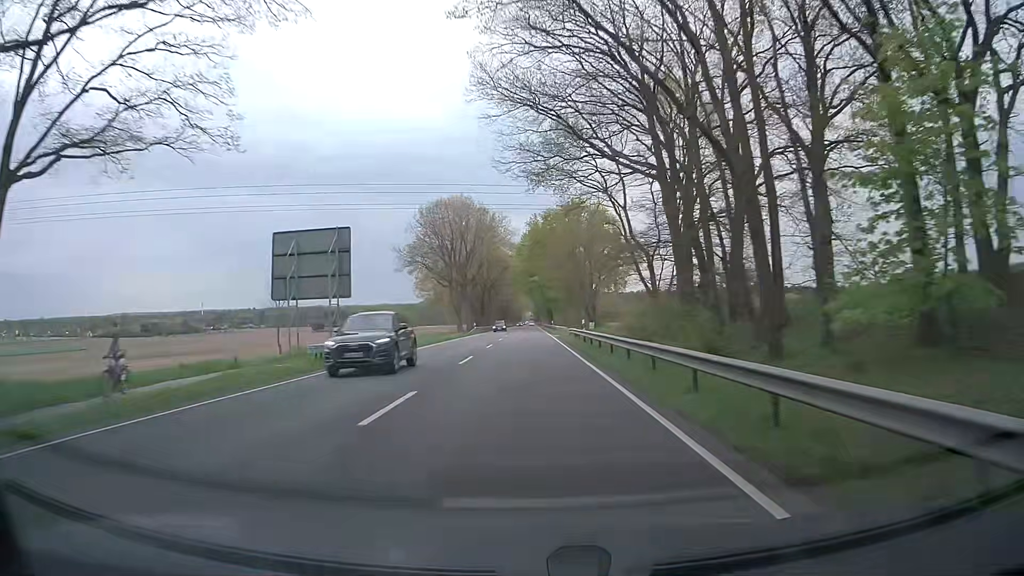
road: primary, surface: asphalt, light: Day
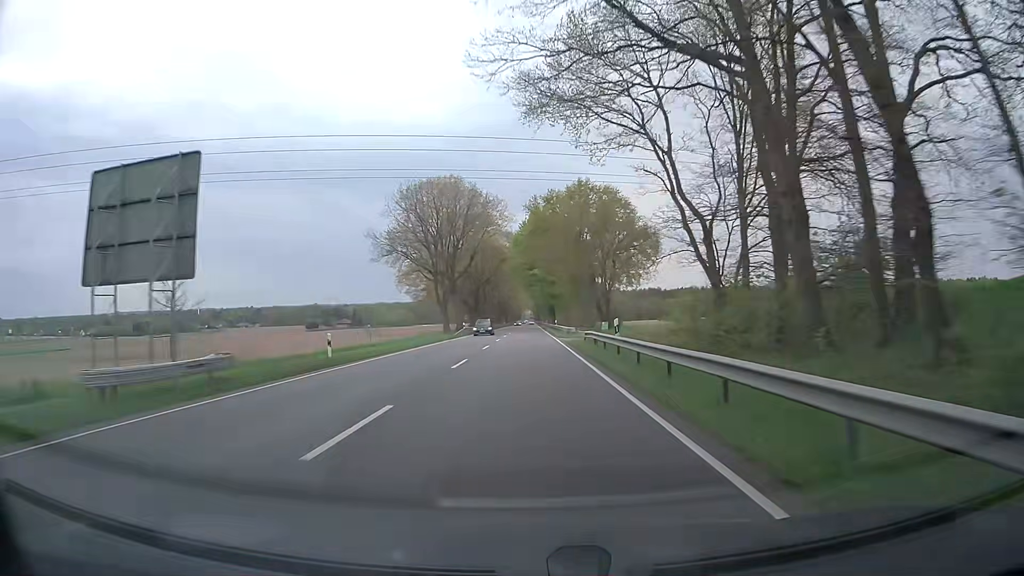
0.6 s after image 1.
(-0.1, +14.2) m; -1°
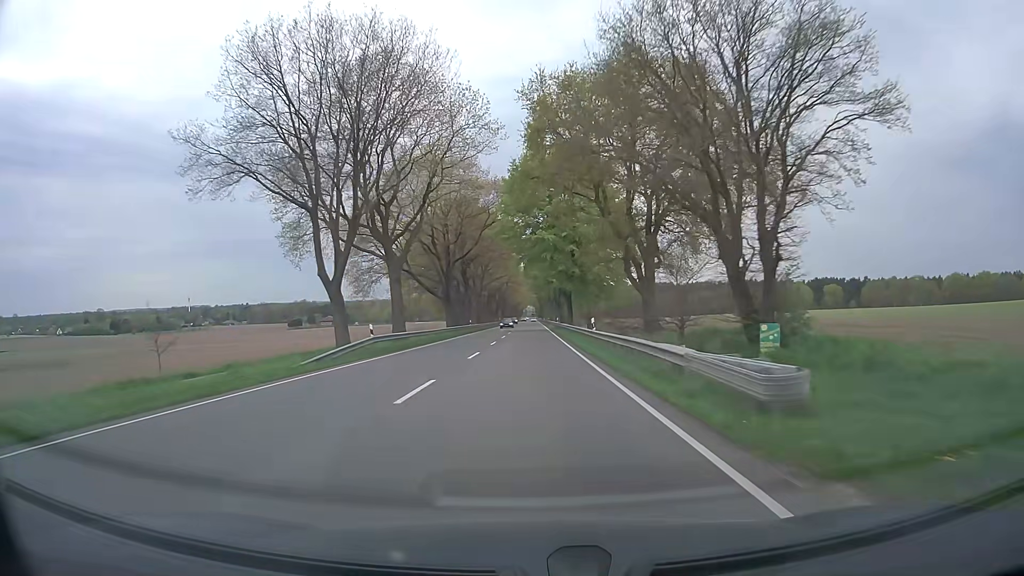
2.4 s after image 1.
(+0.3, +44.1) m; 0°
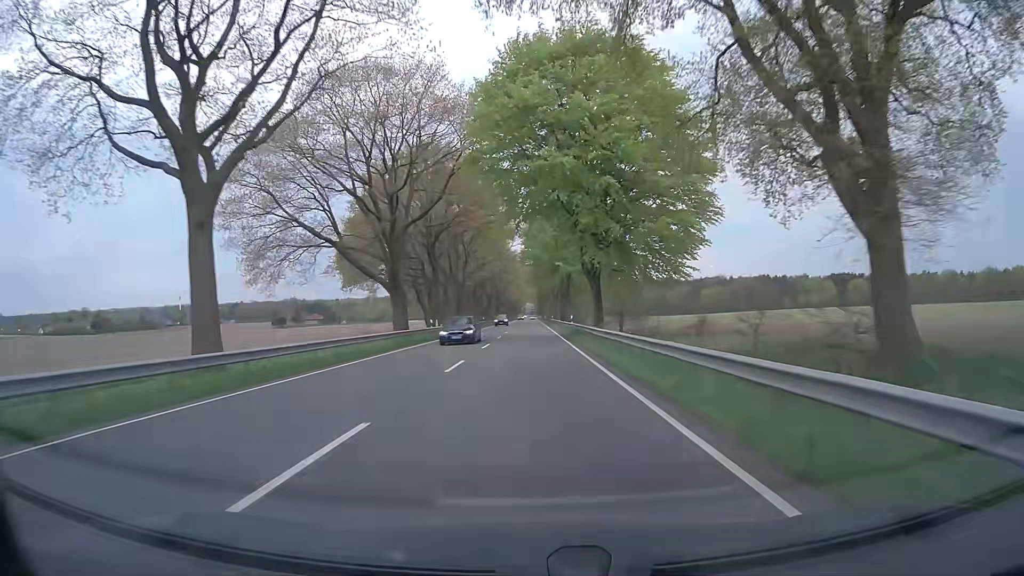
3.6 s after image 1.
(0.0, +30.3) m; 0°
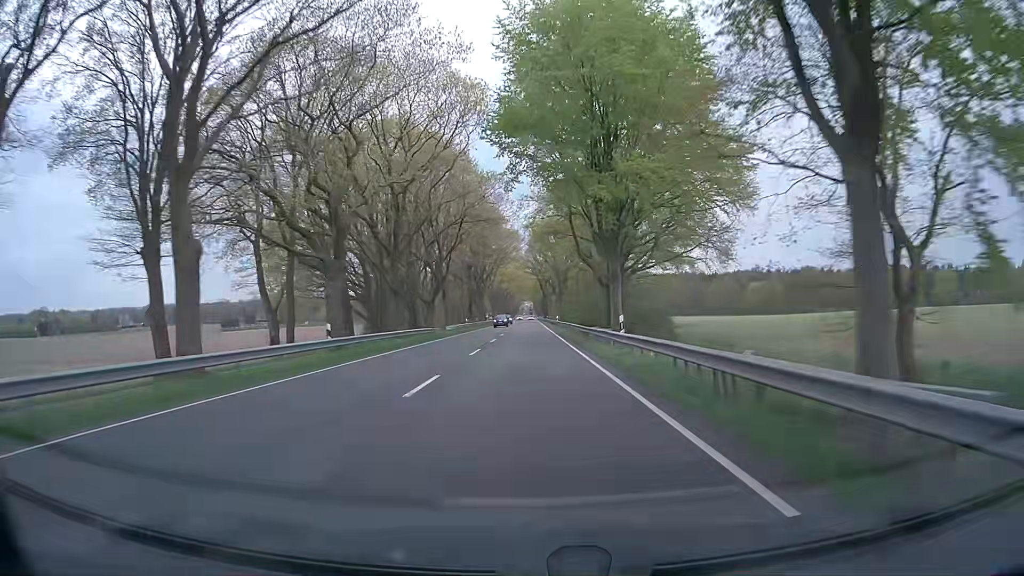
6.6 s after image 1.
(+0.1, +77.1) m; 0°
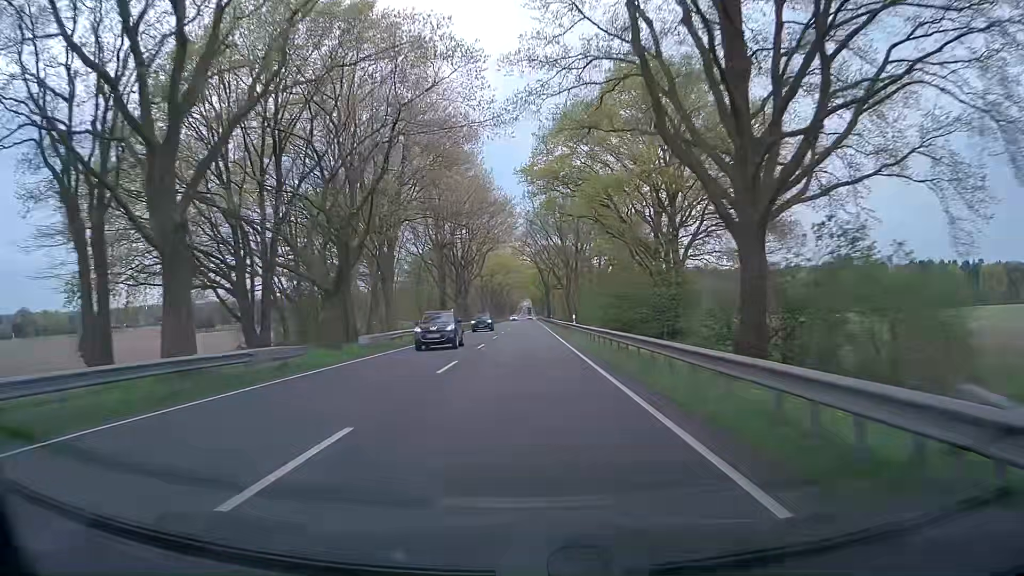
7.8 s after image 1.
(+0.1, +31.2) m; 0°
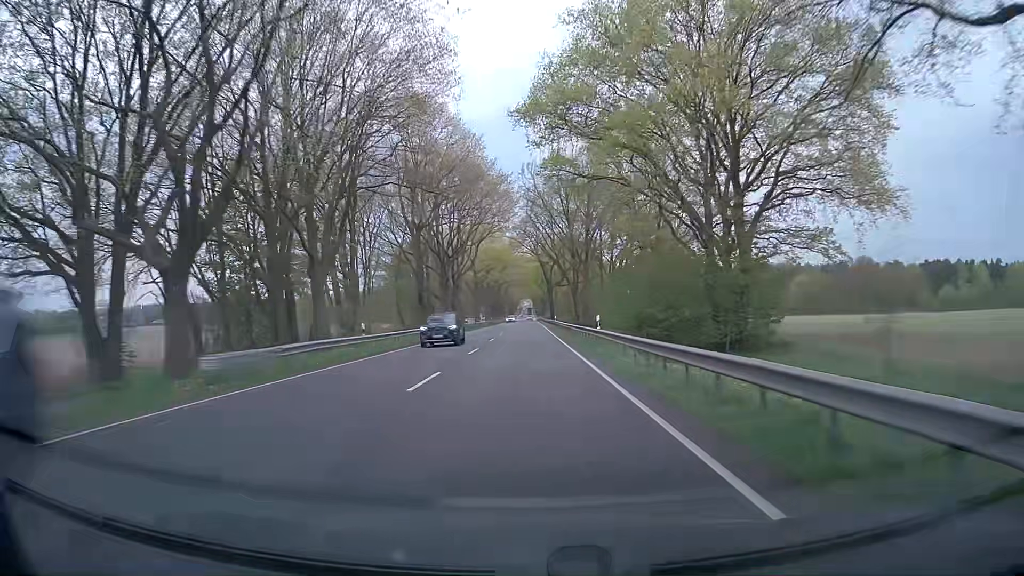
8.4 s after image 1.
(0.0, +15.7) m; 0°
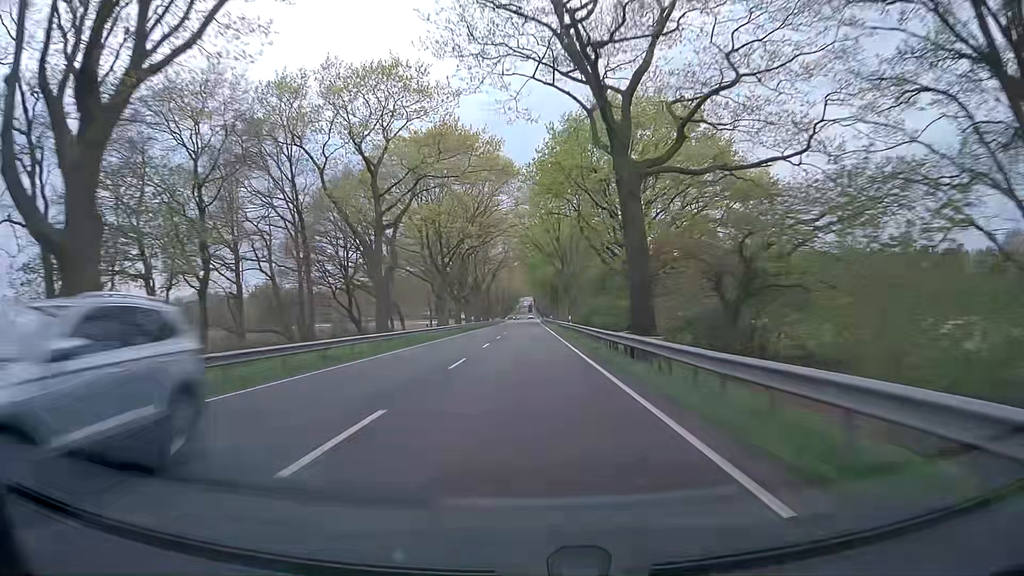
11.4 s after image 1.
(+0.1, +78.7) m; 0°
(0, +10) (0, +20) (0, +30) (0, +40) (0, +50) (0, +60) (0, +70) (0, +80) (0, +90) (0, +100) m
